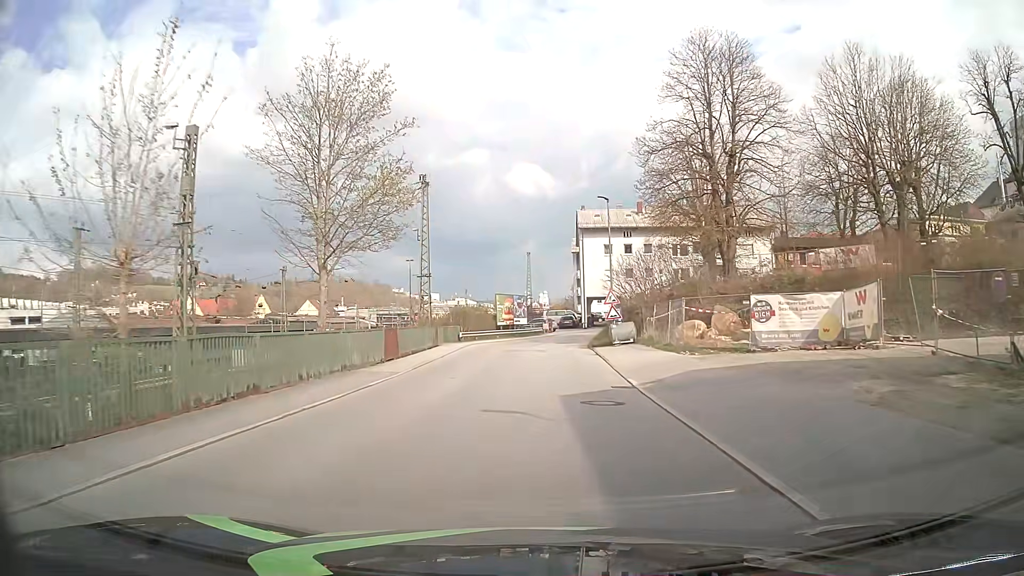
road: residential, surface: asphalt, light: Day
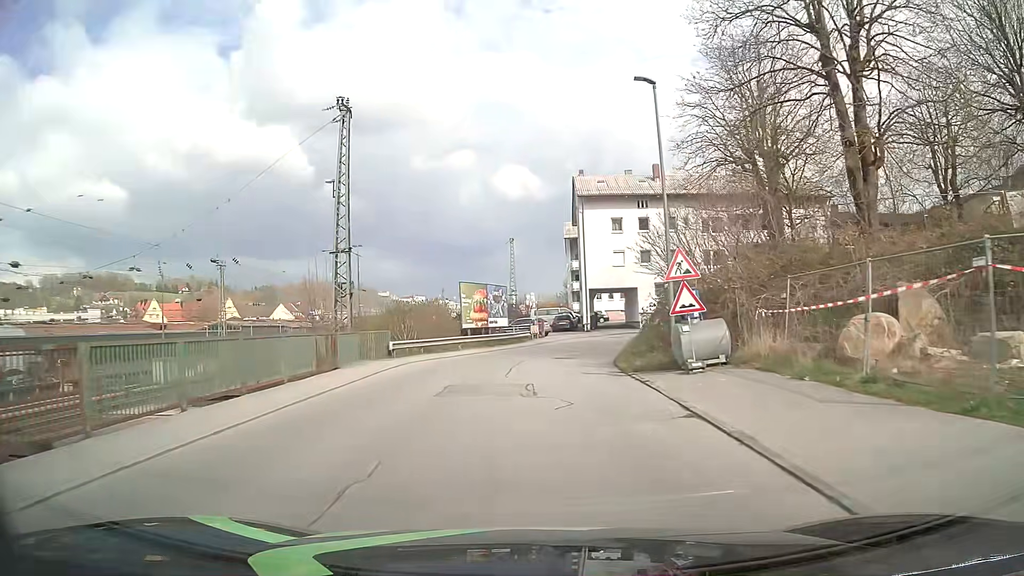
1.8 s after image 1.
(+0.2, +18.7) m; +1°
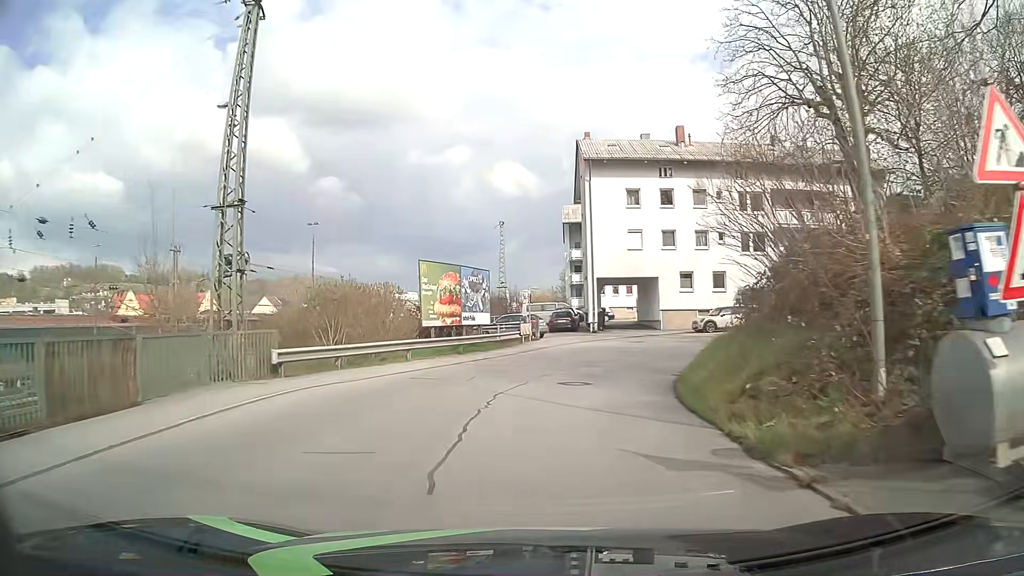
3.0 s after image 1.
(+0.1, +11.6) m; +1°
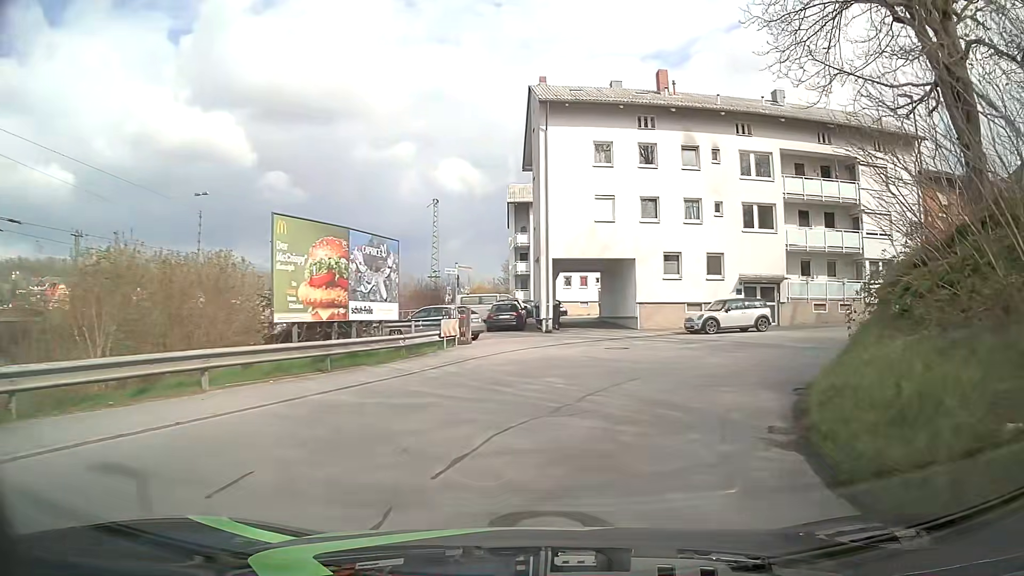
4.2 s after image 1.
(+0.2, +10.7) m; +4°
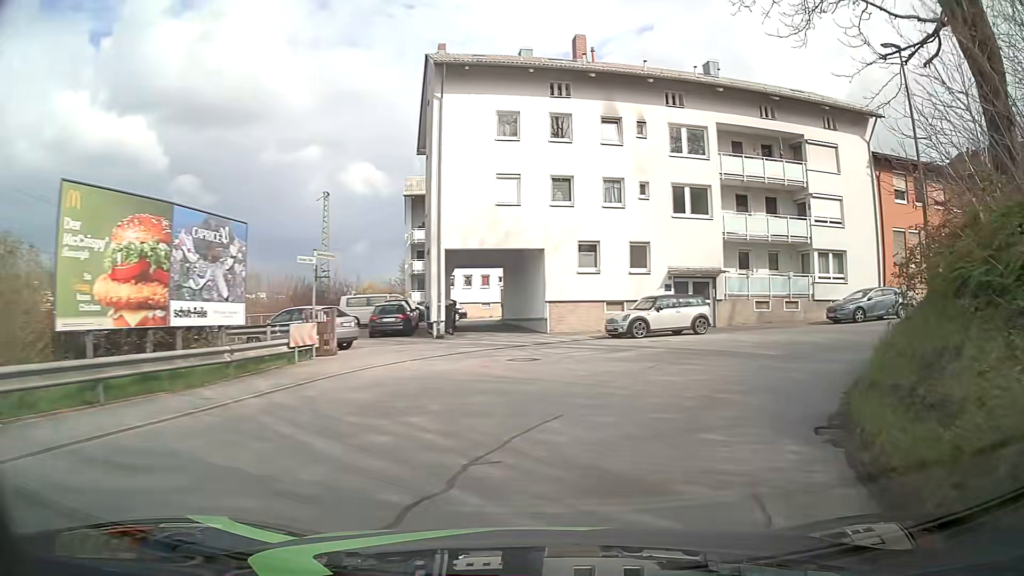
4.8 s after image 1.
(+0.4, +5.1) m; +7°
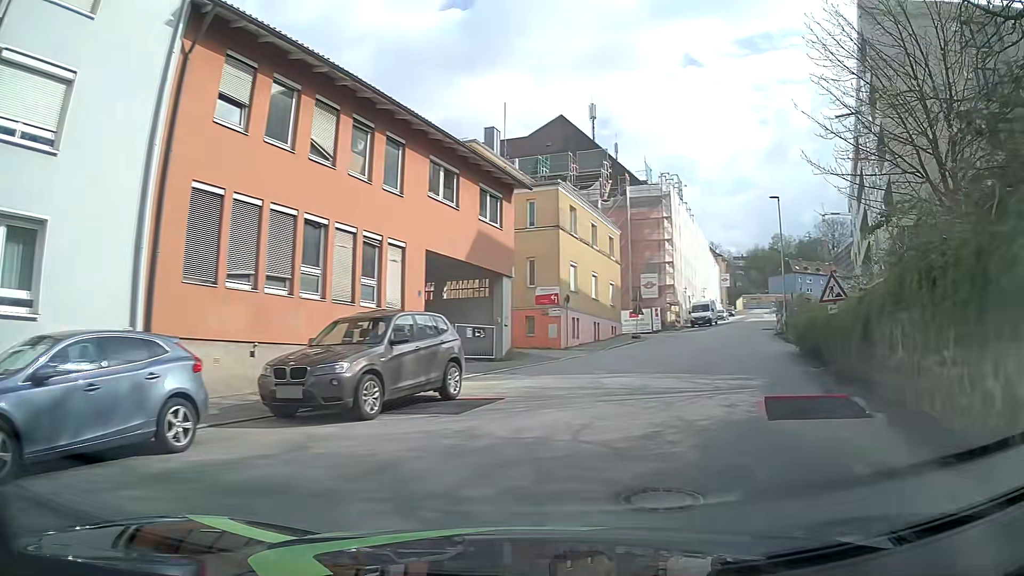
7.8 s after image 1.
(+11.2, +19.2) m; +60°
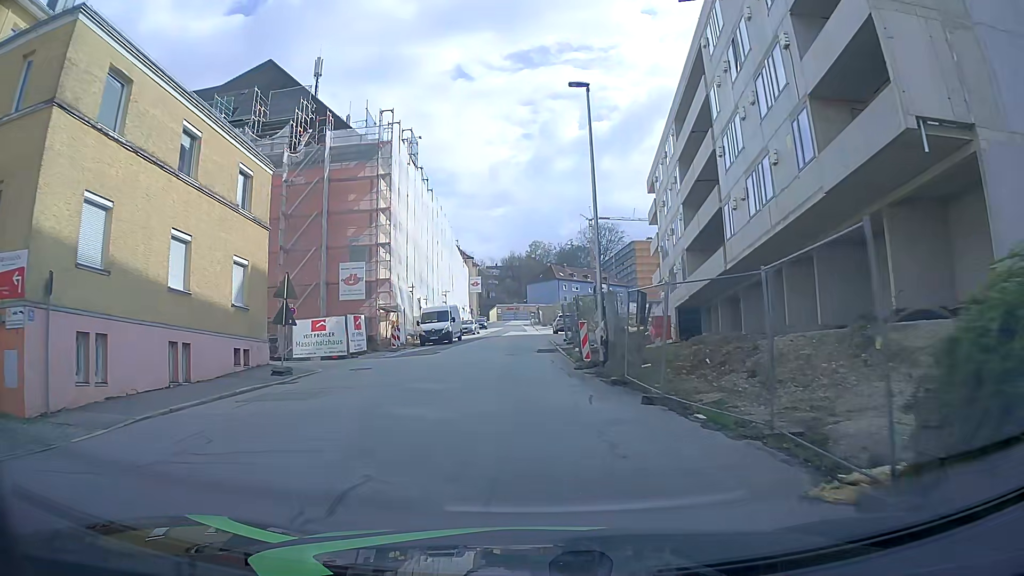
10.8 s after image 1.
(+5.9, +20.8) m; +21°
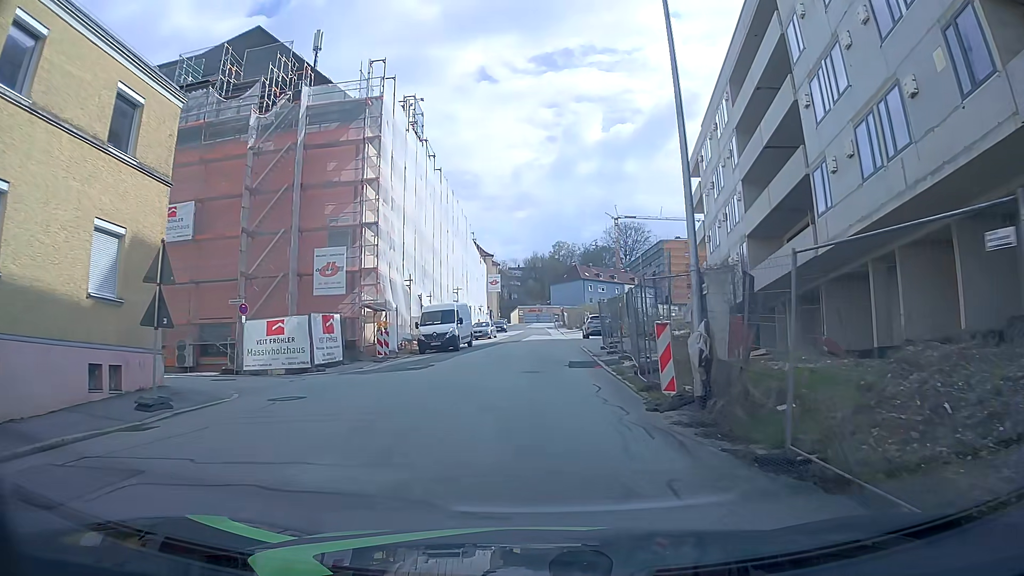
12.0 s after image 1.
(-0.1, +8.3) m; -1°
